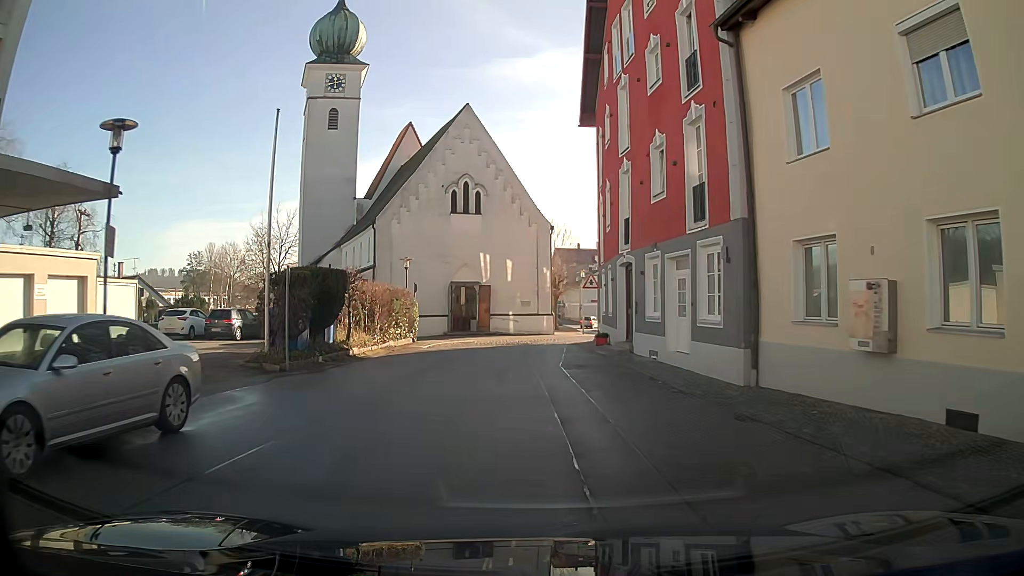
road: residential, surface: asphalt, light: Day
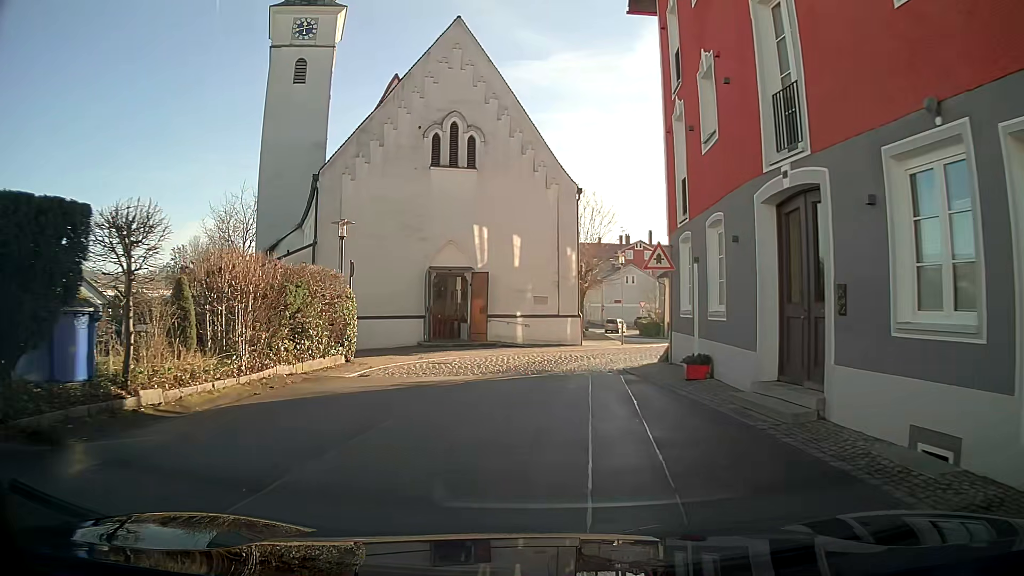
(+0.1, +13.8) m; +1°
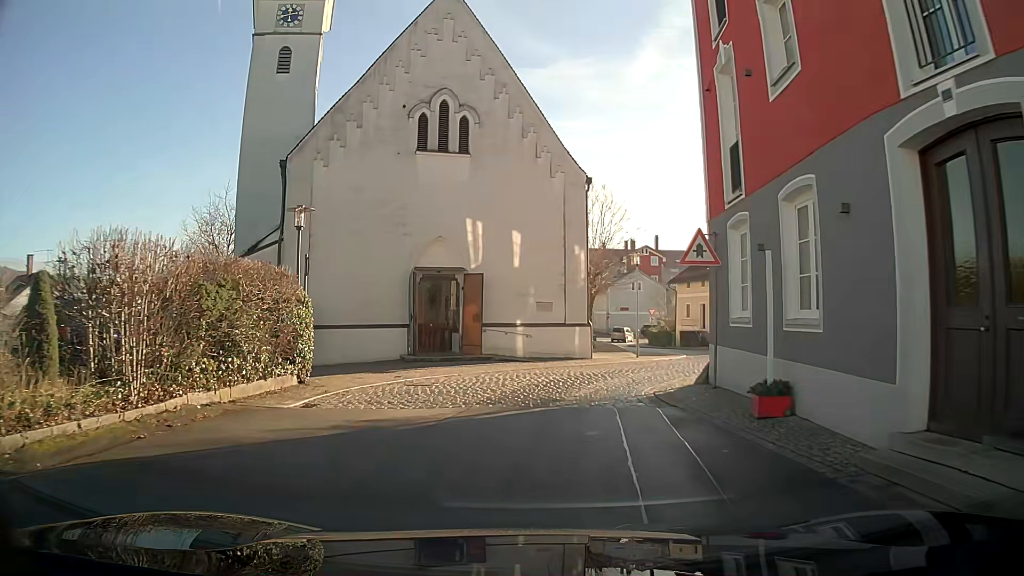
(0.0, +4.1) m; 0°
(0, +10) (+4, +19) (+9, +27) (+12, +37) (+10, +47) (+7, +57) (+8, +66) (+14, +75) (+23, +78) (+33, +79) m
